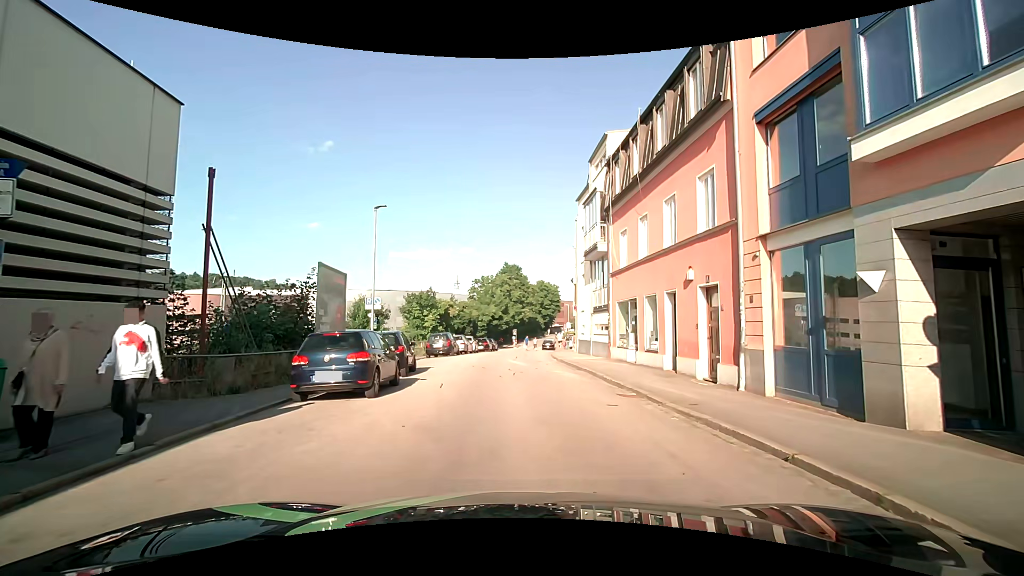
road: residential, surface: asphalt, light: Day
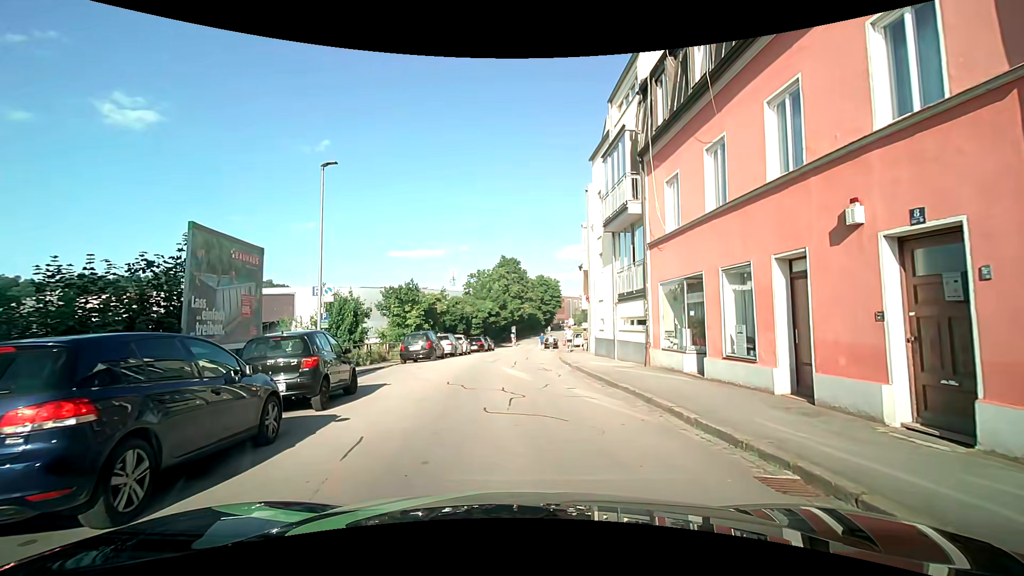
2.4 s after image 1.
(-0.1, +6.8) m; -2°
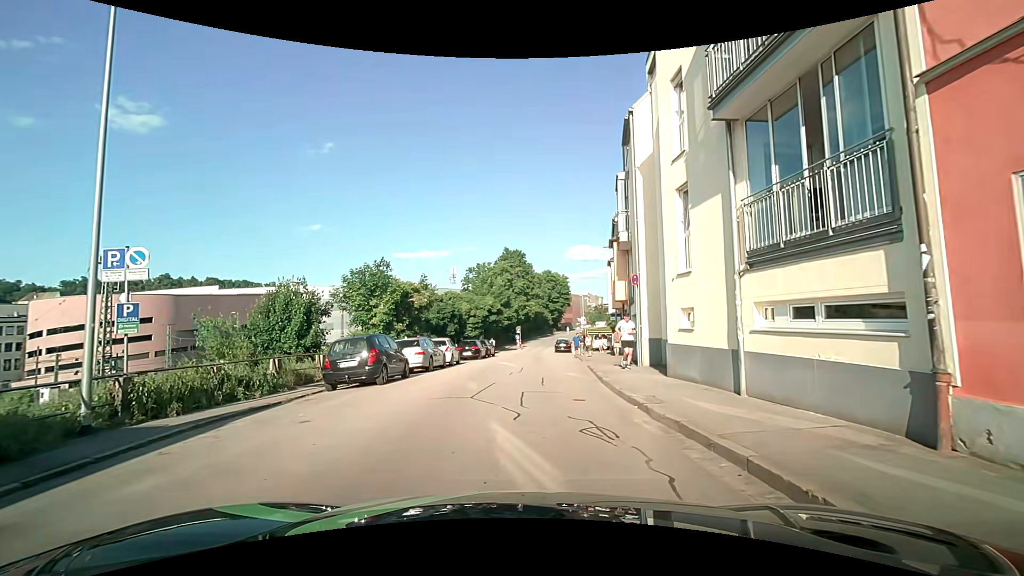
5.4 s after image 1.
(0.0, +10.7) m; +1°
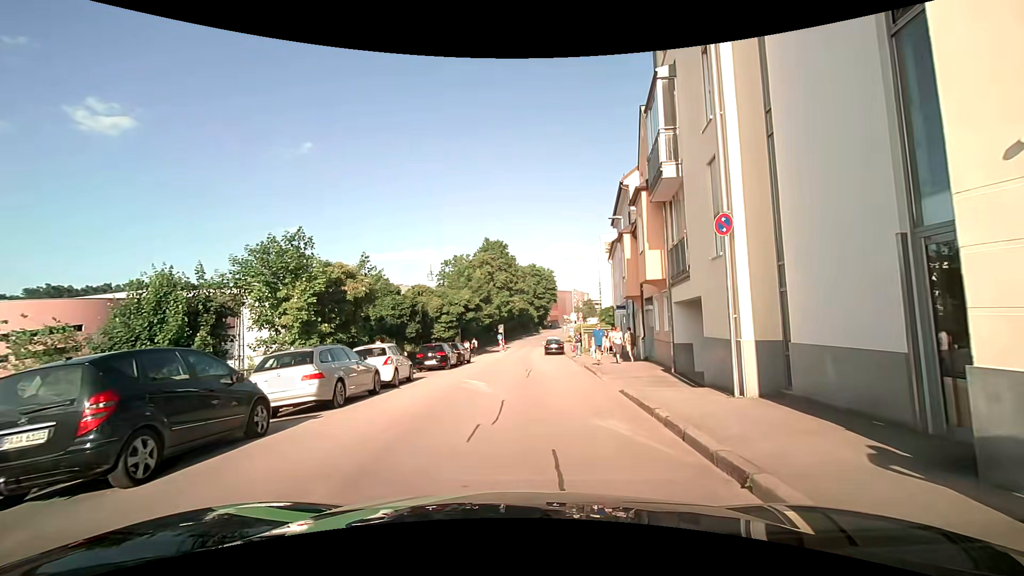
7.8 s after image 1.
(0.0, +9.0) m; +1°
